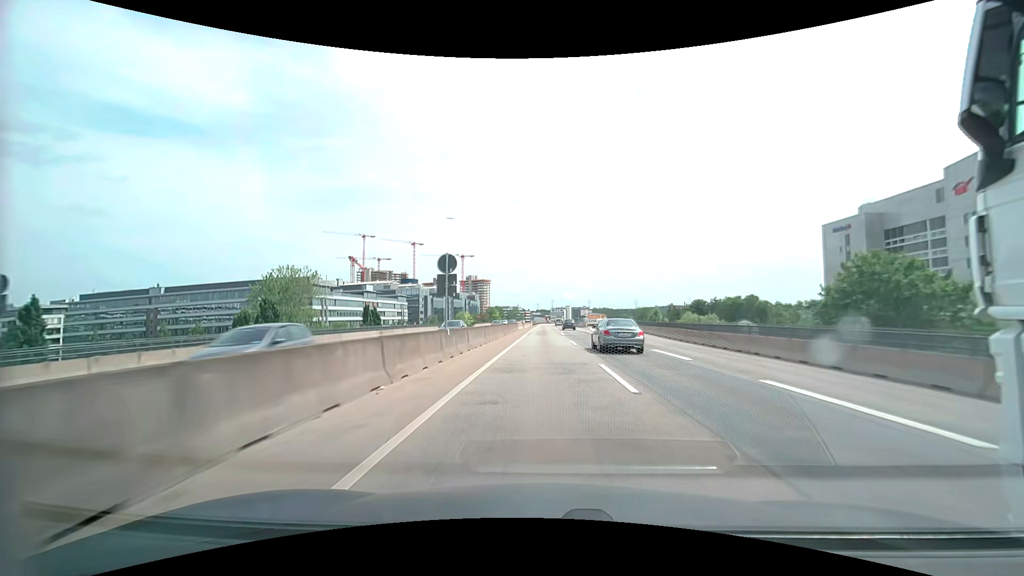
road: motorway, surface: asphalt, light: Day
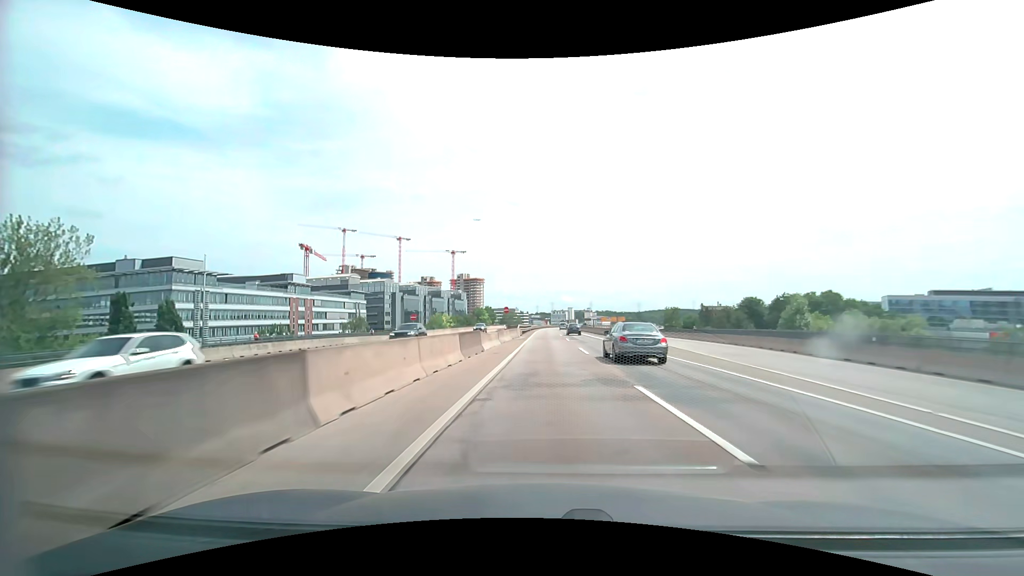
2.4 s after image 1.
(0.0, +58.1) m; 0°
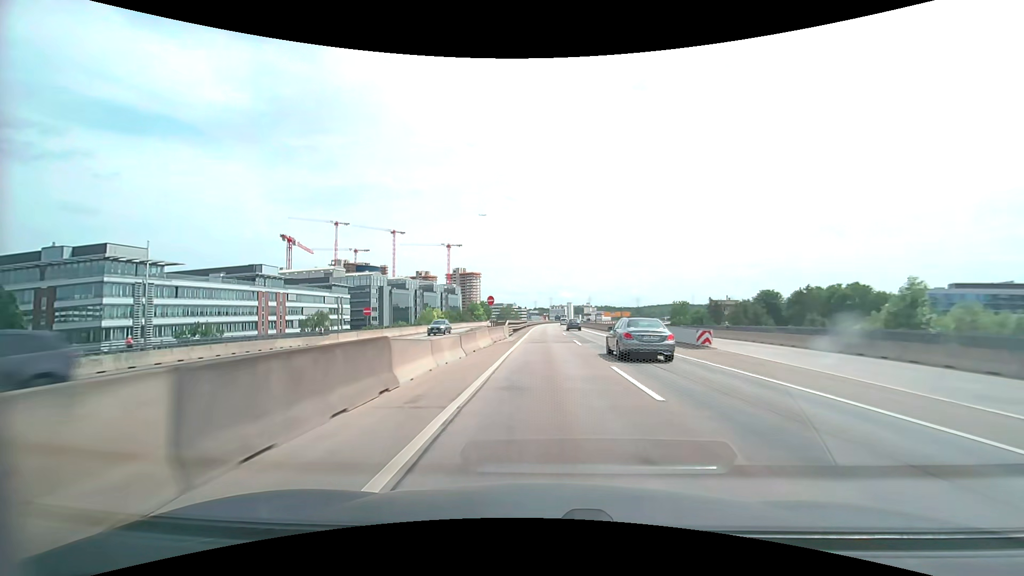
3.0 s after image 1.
(0.0, +14.4) m; 0°
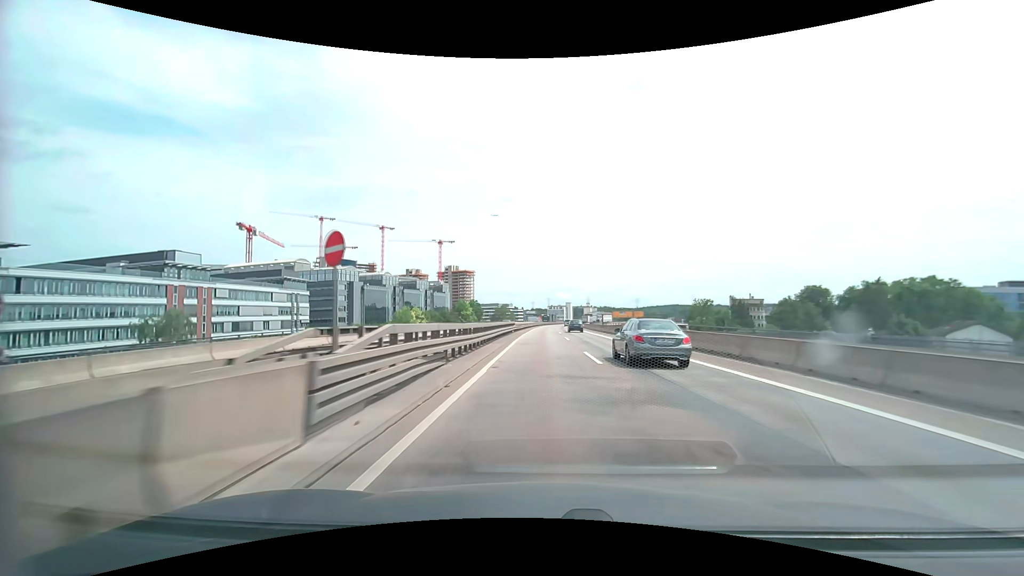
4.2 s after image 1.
(+0.1, +28.9) m; 0°
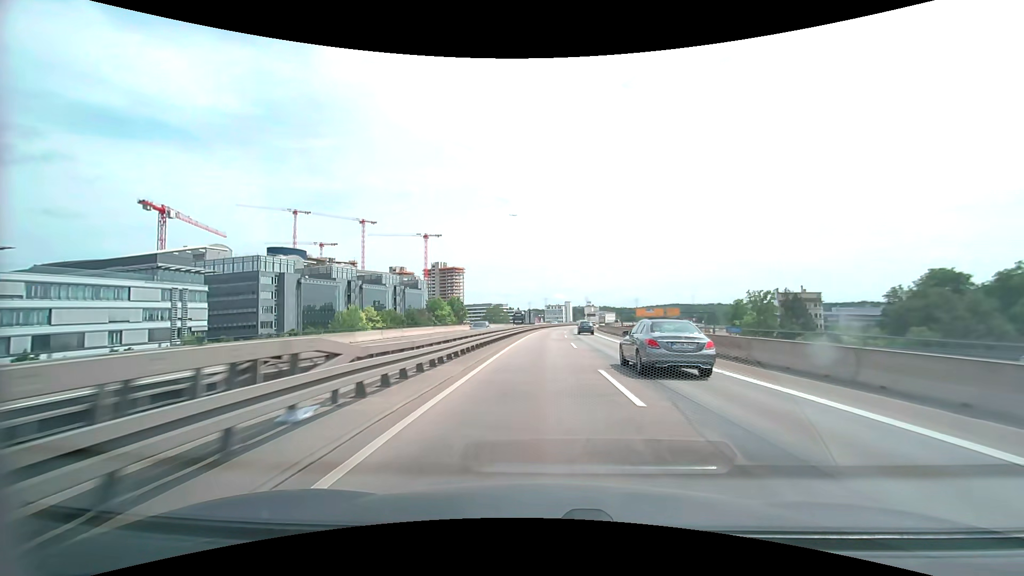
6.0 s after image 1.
(+0.1, +43.4) m; 0°
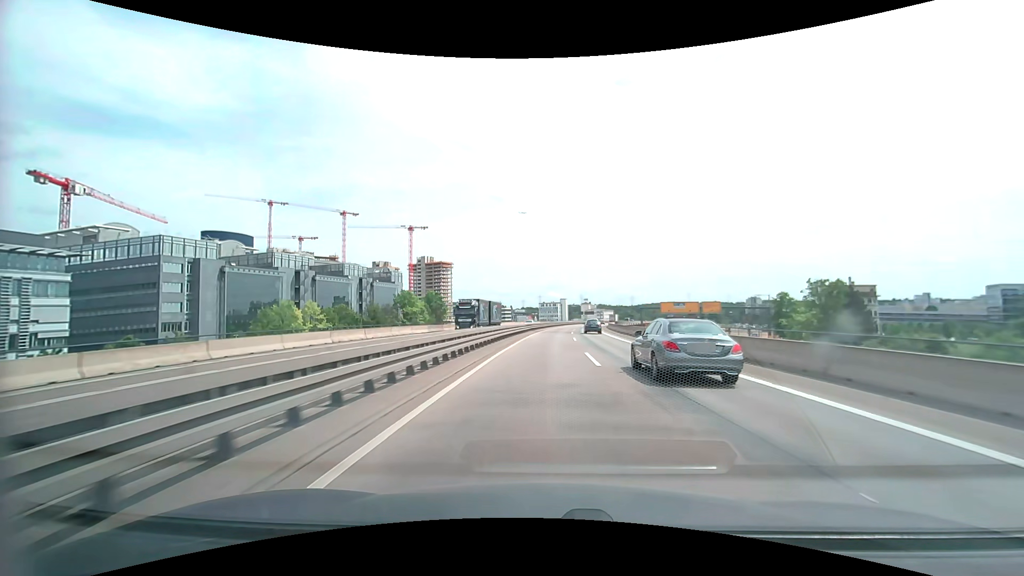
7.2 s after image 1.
(+0.1, +28.9) m; +1°
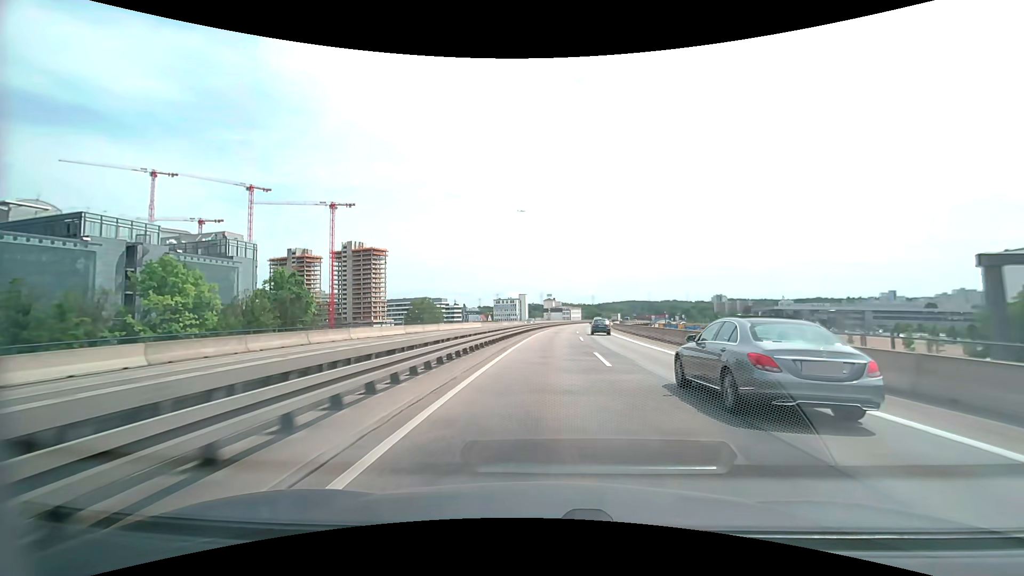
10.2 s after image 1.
(+2.5, +72.0) m; +5°
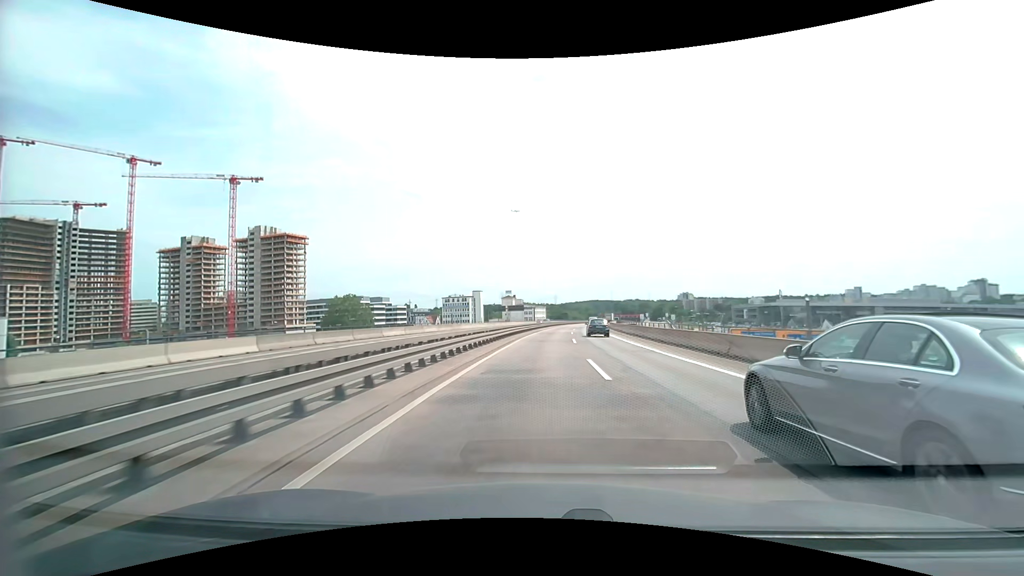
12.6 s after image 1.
(+2.4, +57.5) m; +4°
(0, +10) (0, +20) (0, +30) (+1, +40) (+1, +50) (+2, +60) (+3, +70) (+4, +80) (+5, +90) (+6, +100) m
